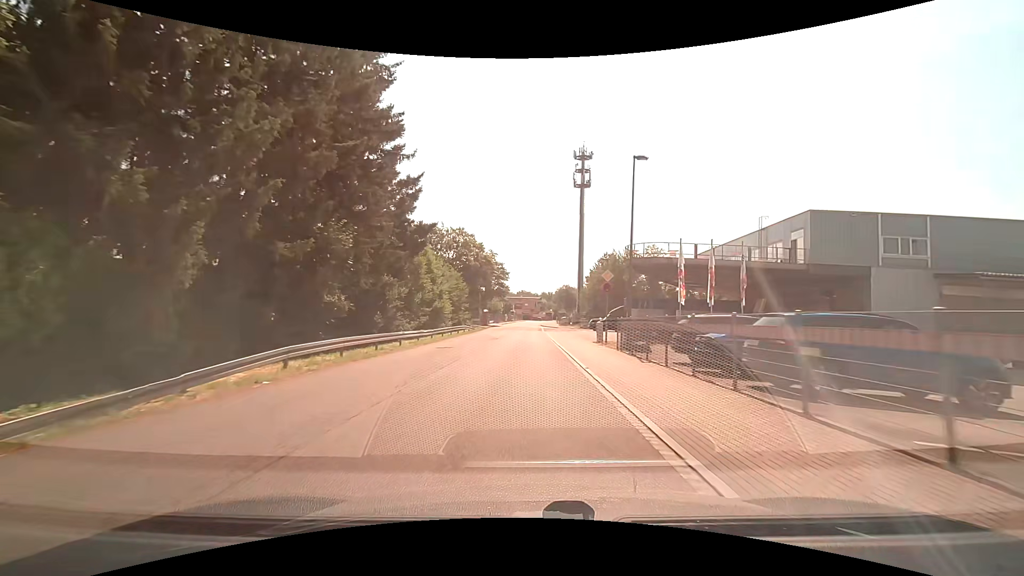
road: unclassified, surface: asphalt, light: Day
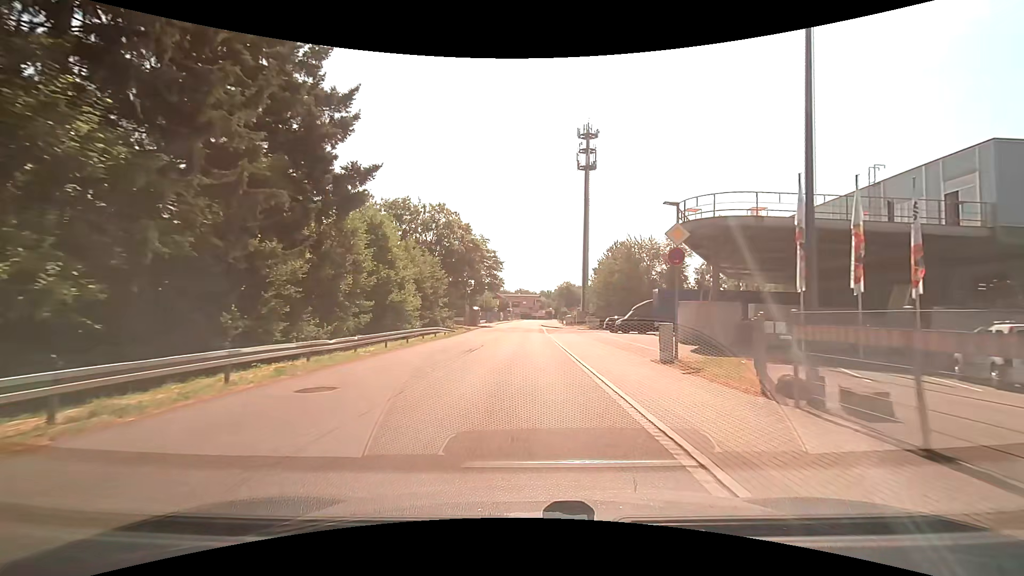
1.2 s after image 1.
(0.0, +14.8) m; 0°
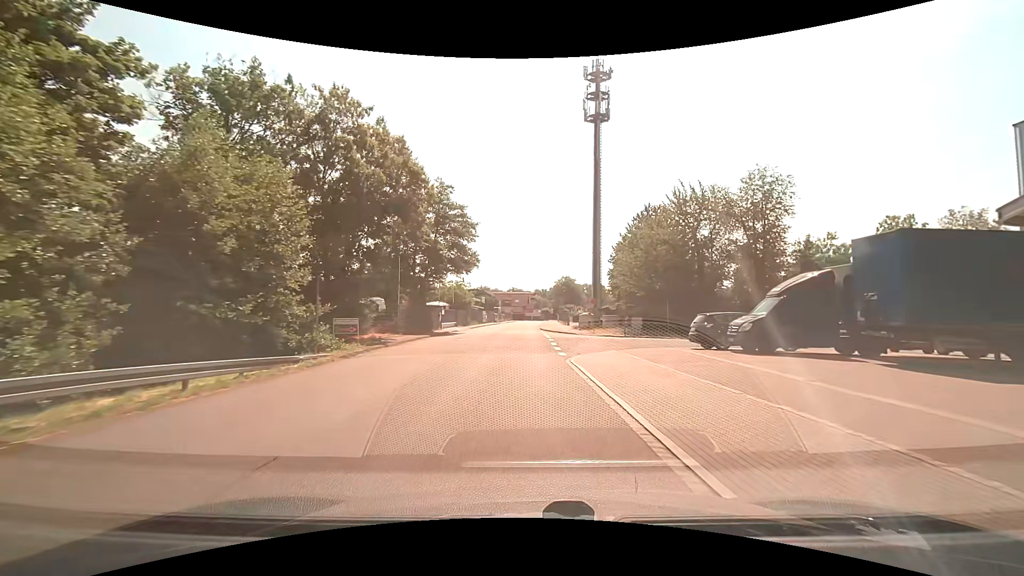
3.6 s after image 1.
(+0.2, +29.0) m; +1°
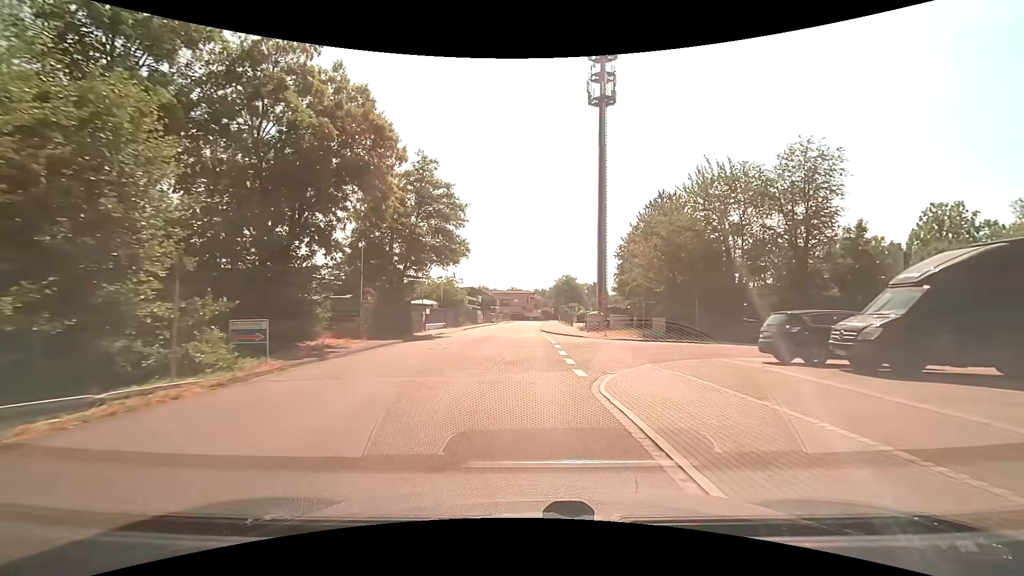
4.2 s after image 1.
(0.0, +6.9) m; 0°
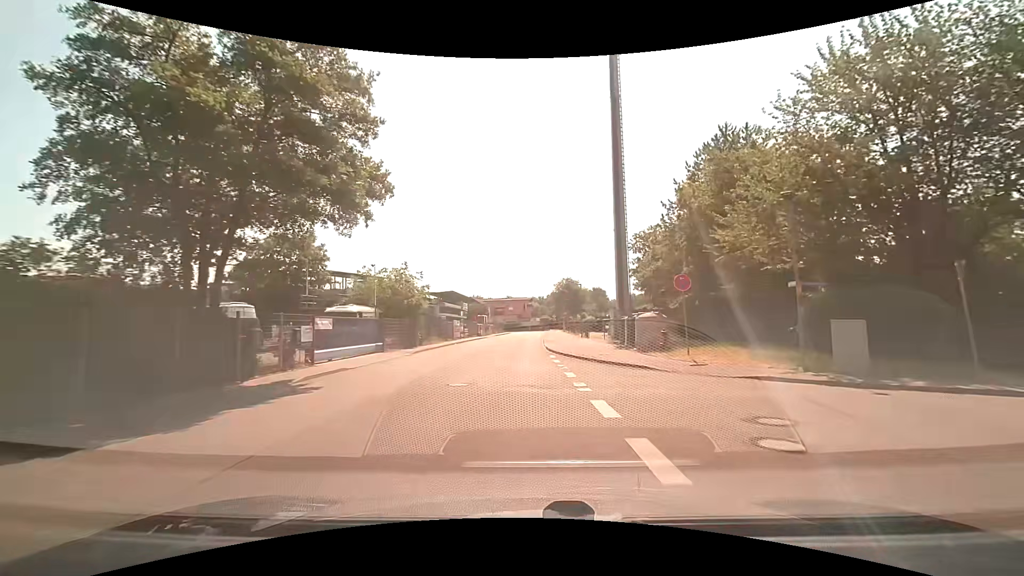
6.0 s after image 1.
(+0.2, +20.0) m; 0°
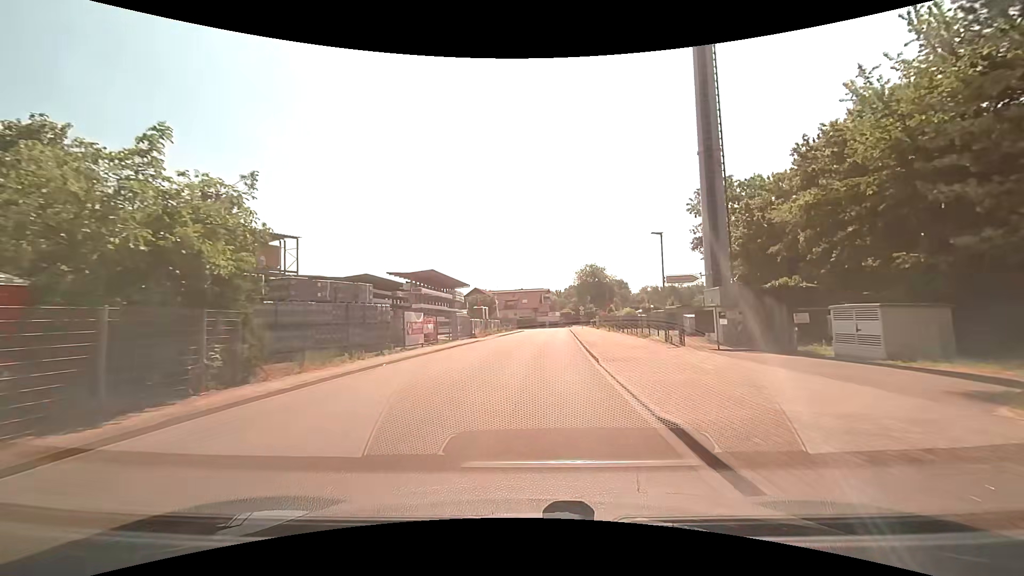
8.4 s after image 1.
(-0.1, +24.9) m; -2°
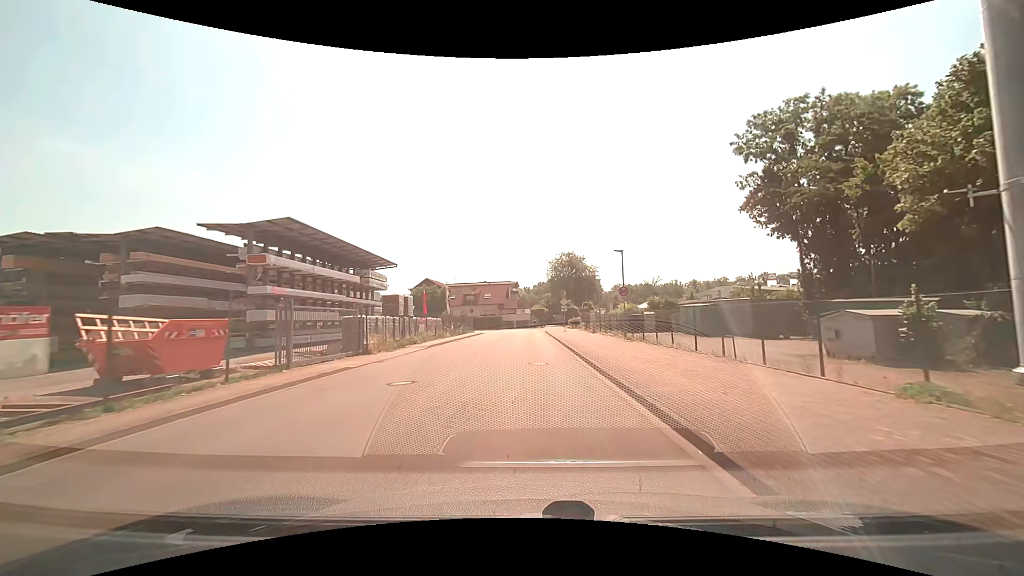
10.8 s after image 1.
(+0.8, +23.1) m; +4°
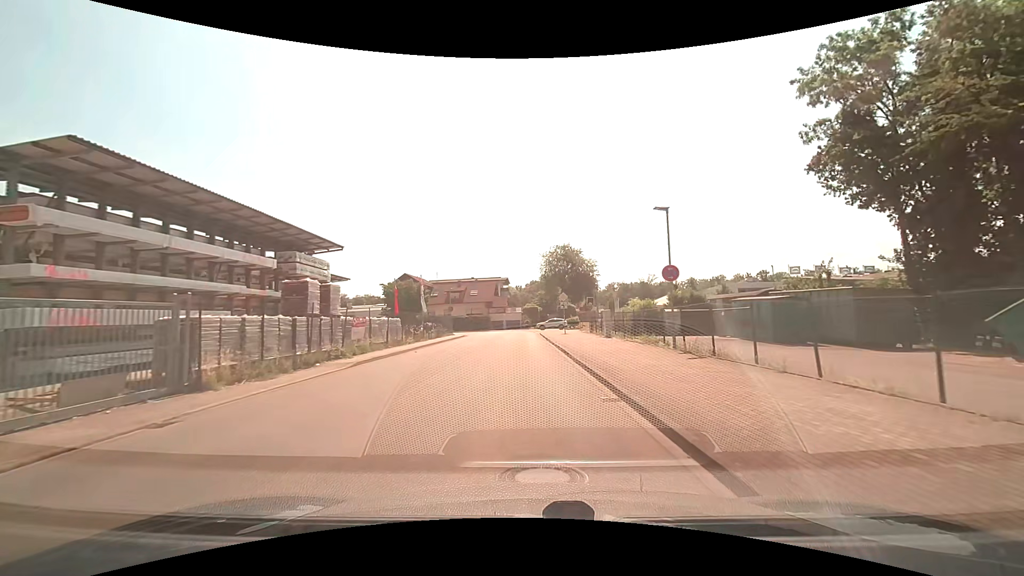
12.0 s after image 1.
(+0.1, +11.0) m; +1°
(0, +10) (0, +20) (0, +30) (-1, +40) (-1, +50) (-1, +60) (-5, +69) (-13, +75) (-23, +78) (-32, +80) m
